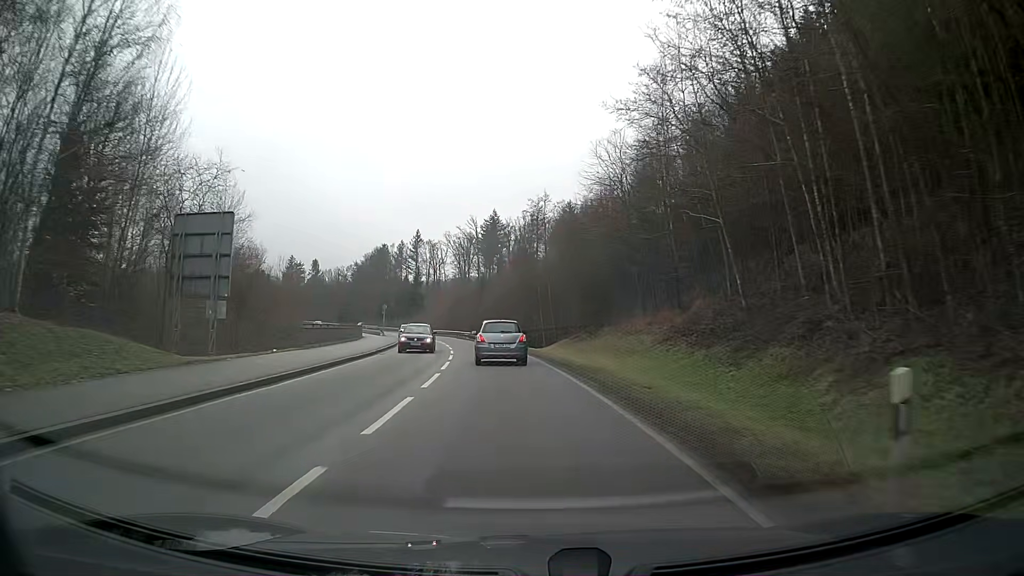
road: secondary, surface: asphalt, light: Day
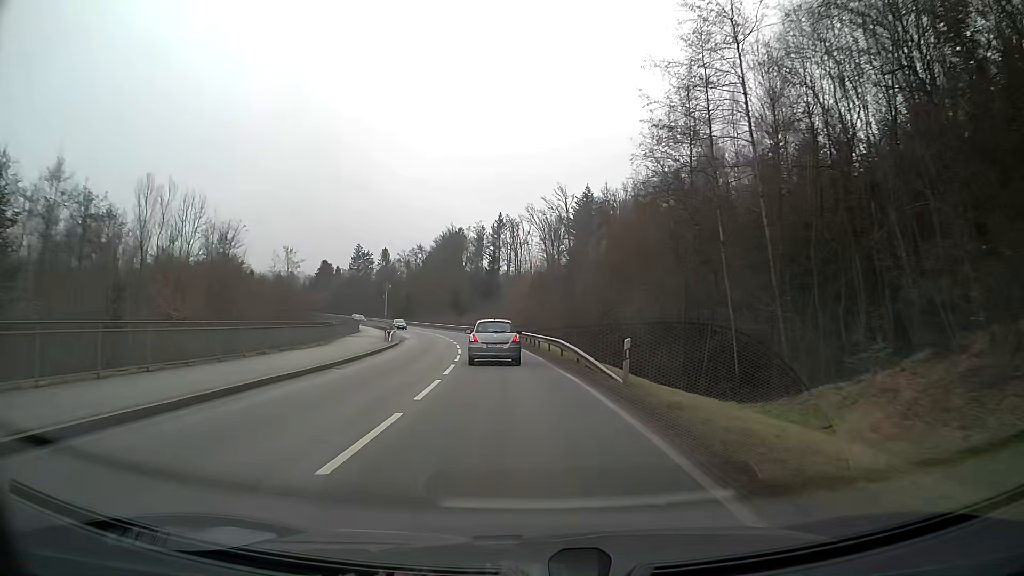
(-2.7, +38.5) m; -8°
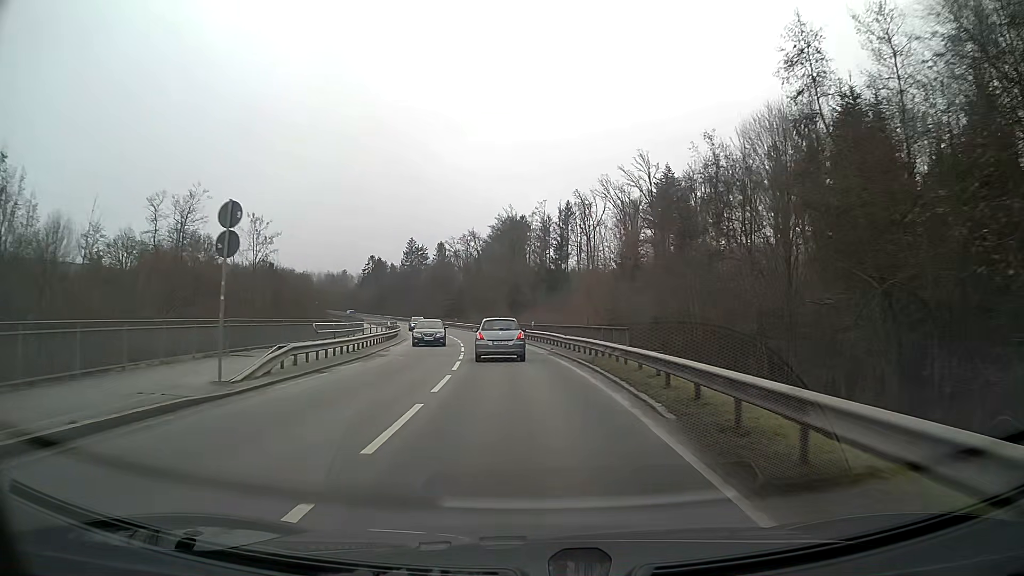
(-1.5, +29.3) m; -6°
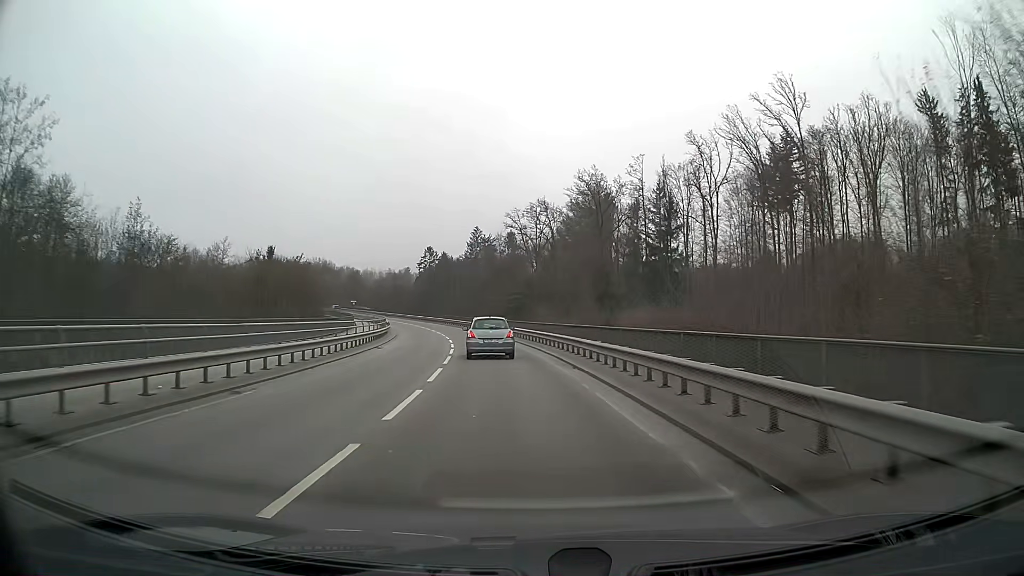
(-2.3, +39.8) m; -7°
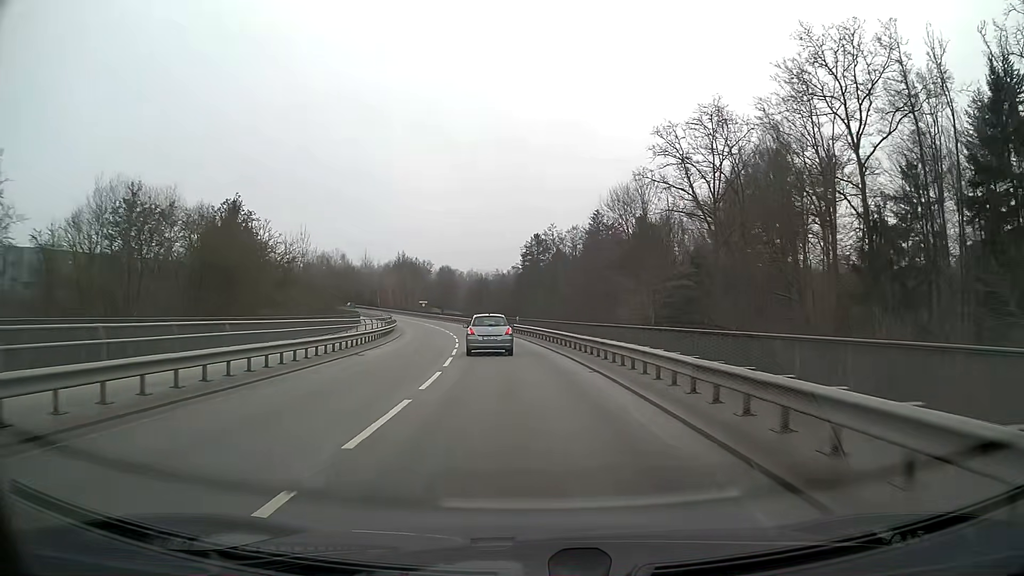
(-4.5, +50.6) m; -10°
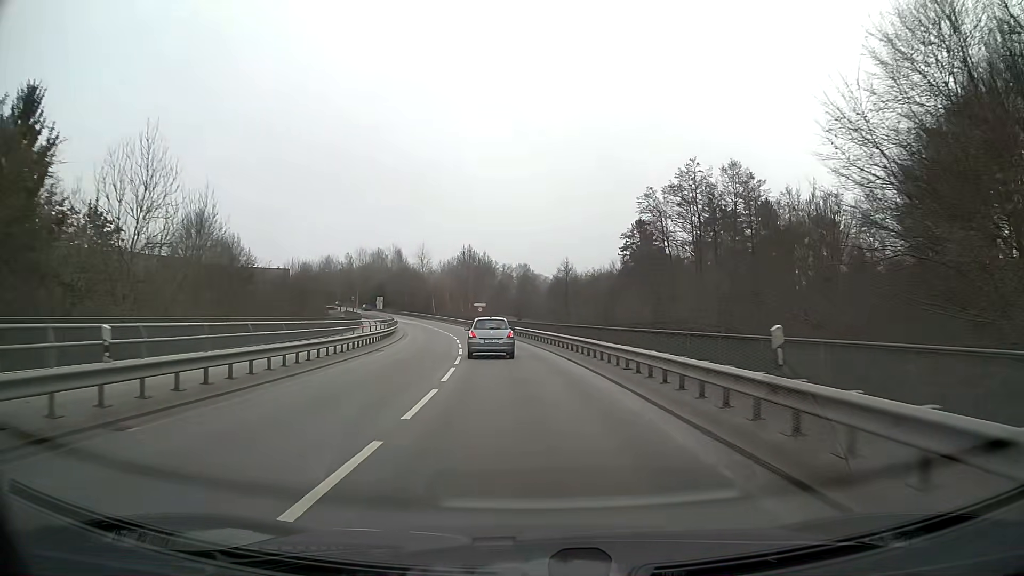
(-2.6, +39.8) m; -7°
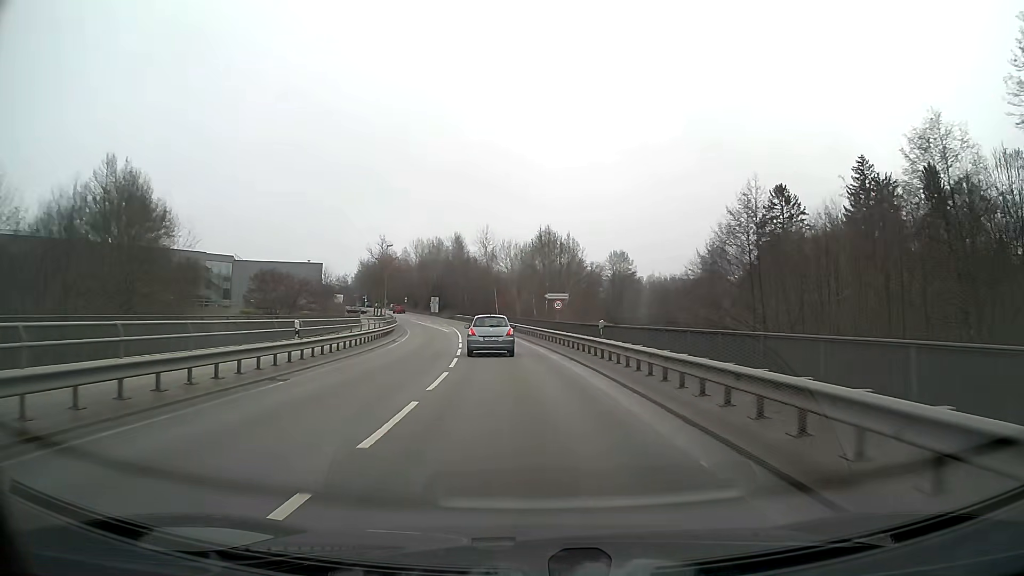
(-2.4, +38.8) m; -7°
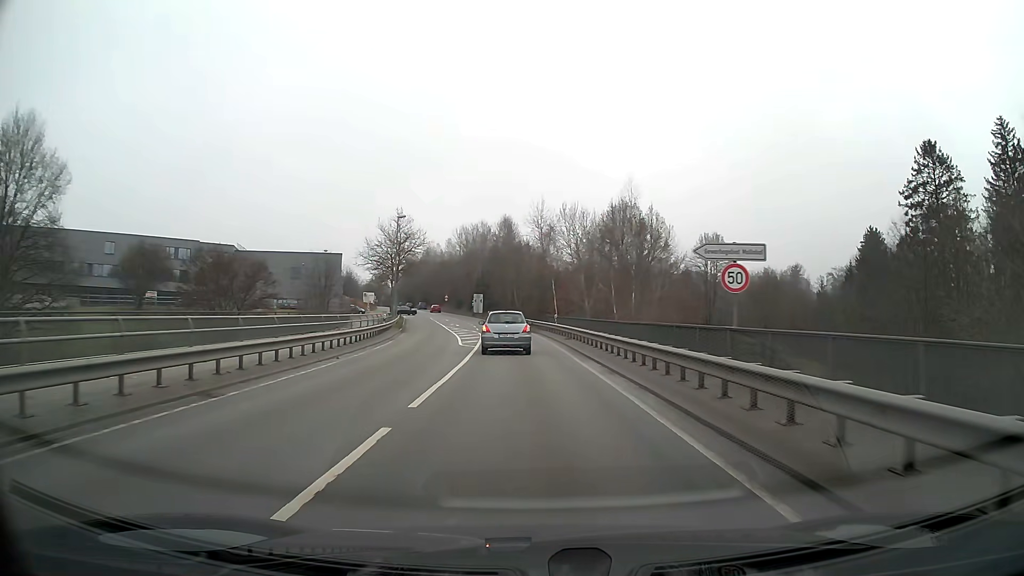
(-1.2, +27.1) m; -5°
(0, +10) (0, +20) (-1, +30) (-1, +40) (-2, +50) (-3, +60) (-5, +70) (-6, +80) (-8, +89) (-10, +99) m
